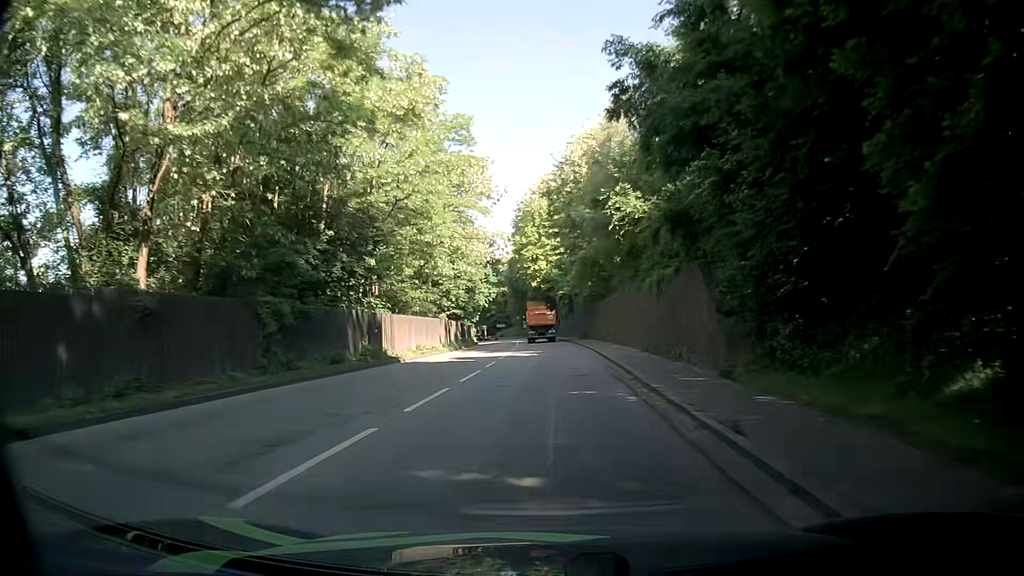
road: primary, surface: asphalt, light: Day
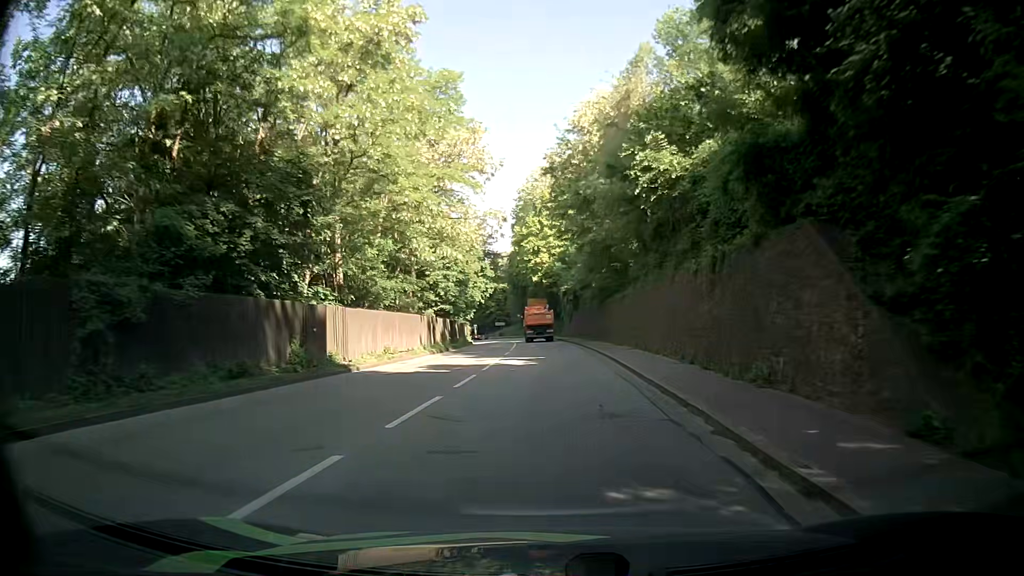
(0.0, +7.8) m; -1°
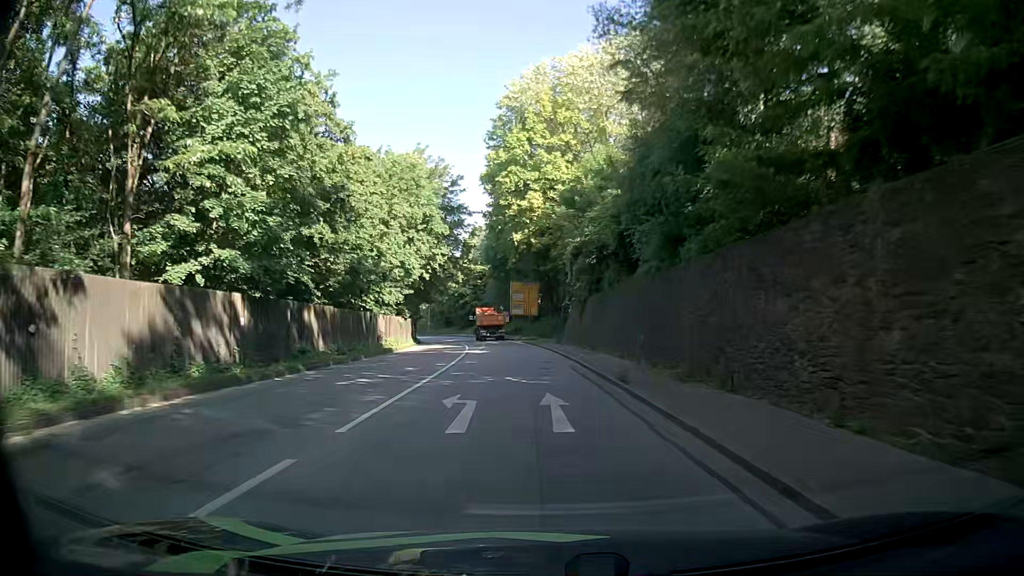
(+0.8, +36.3) m; +1°
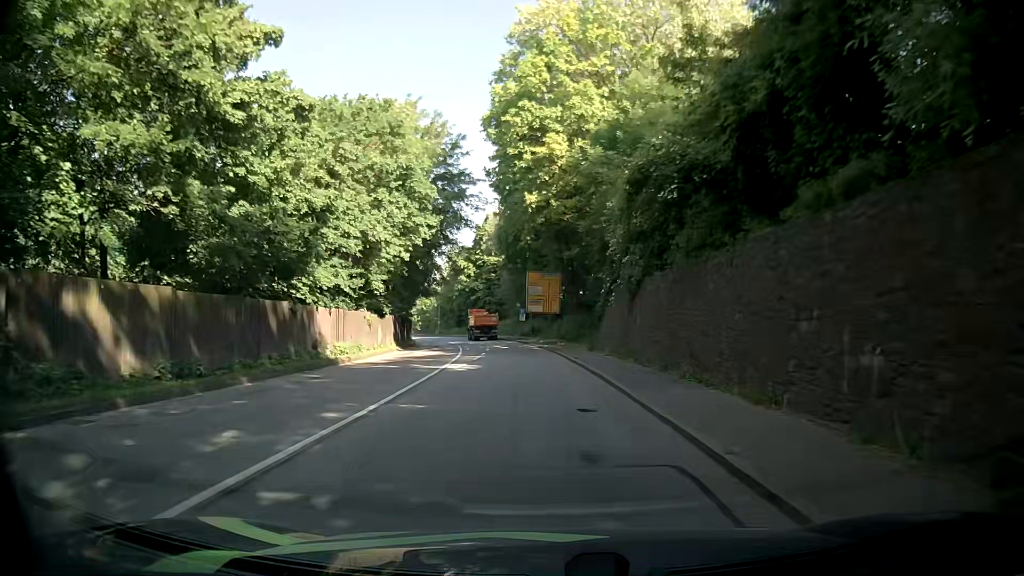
(-0.1, +14.2) m; -1°
